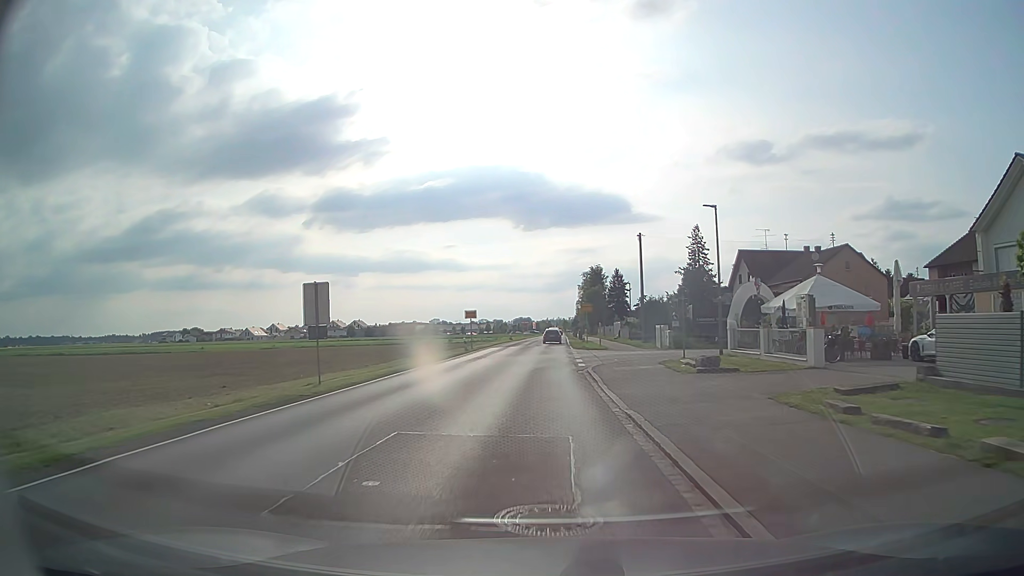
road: tertiary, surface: asphalt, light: Day
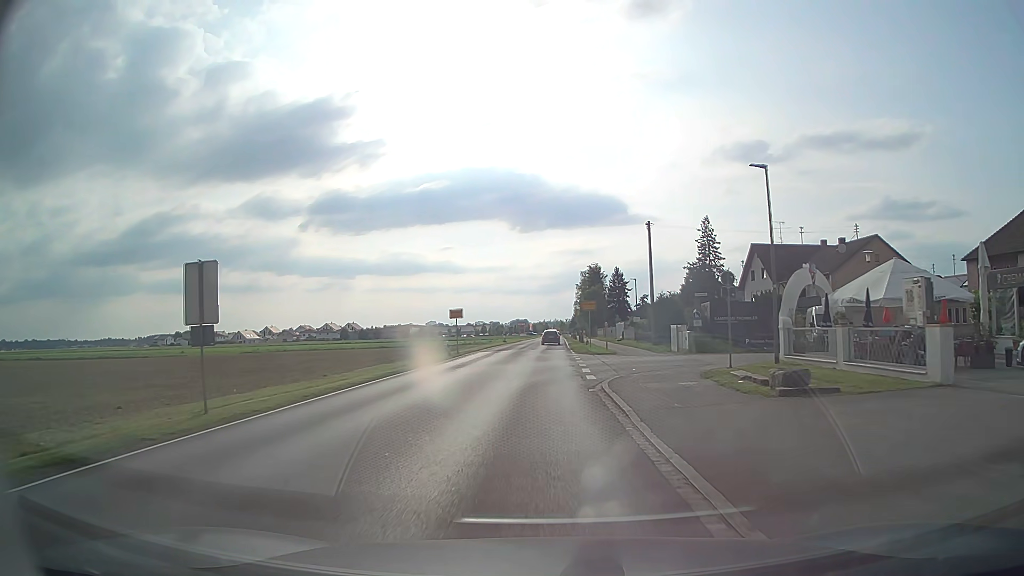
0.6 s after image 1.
(0.0, +7.2) m; 0°
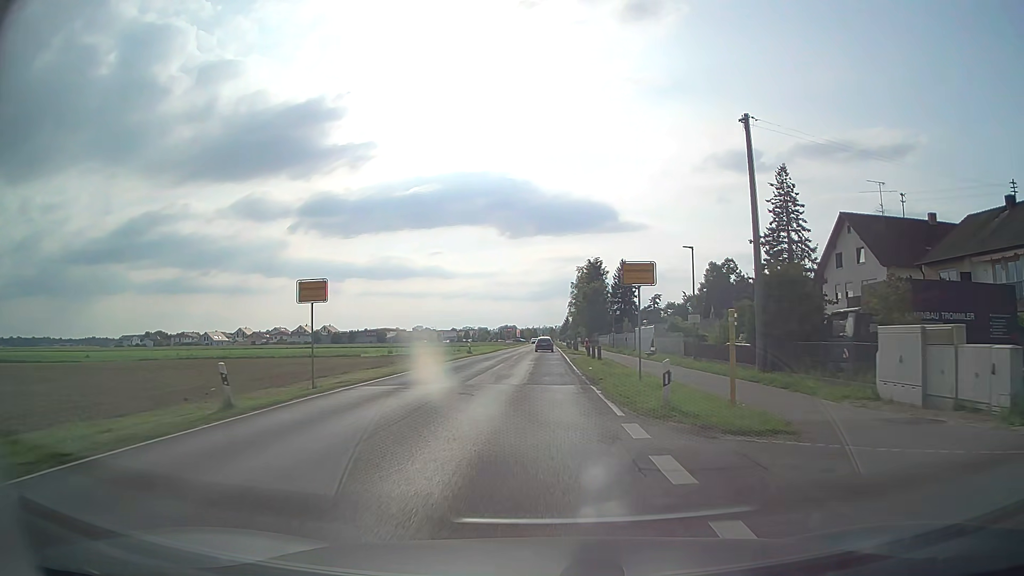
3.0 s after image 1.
(+0.1, +28.7) m; +1°
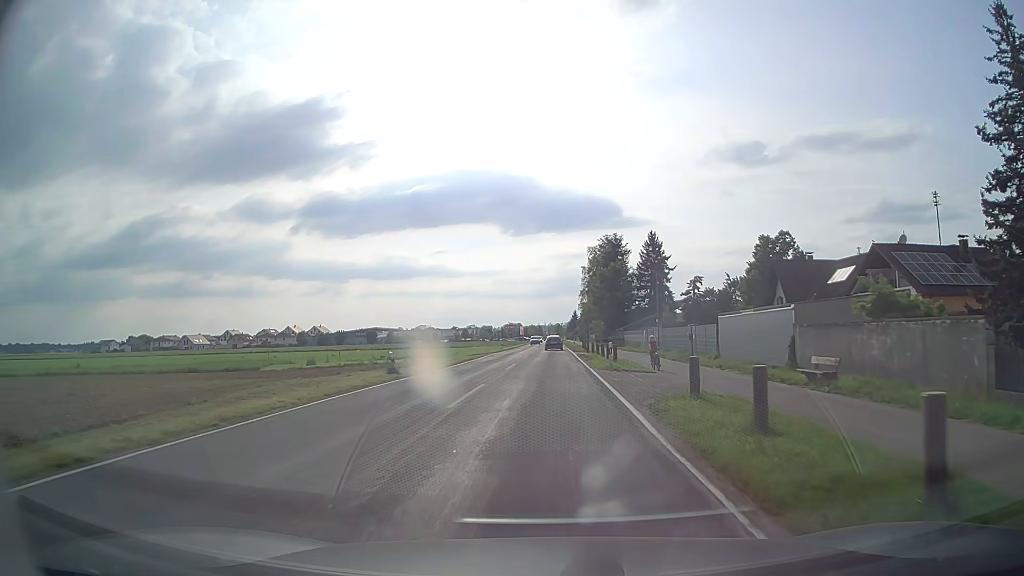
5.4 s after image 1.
(+0.1, +29.0) m; 0°
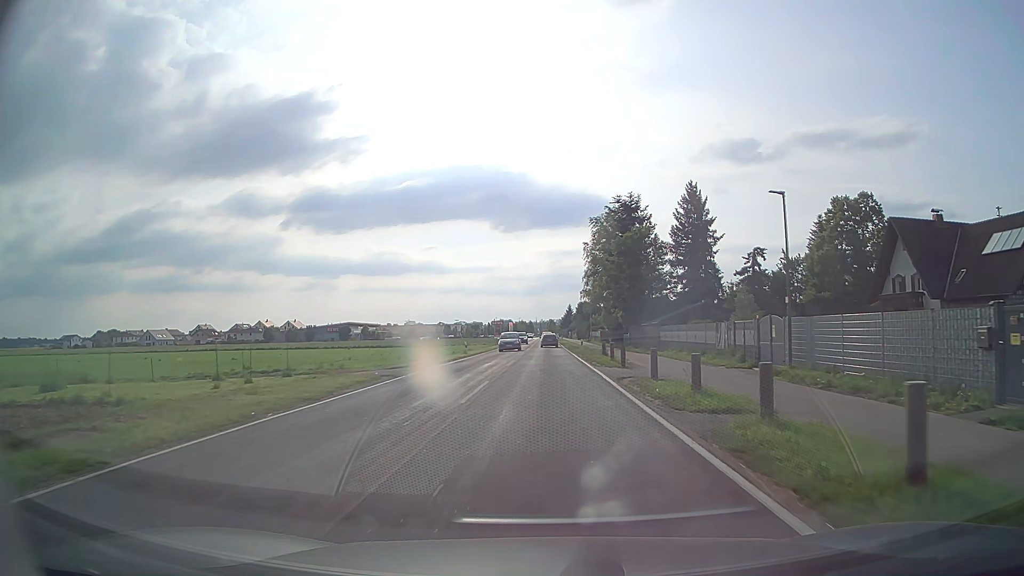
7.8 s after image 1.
(+0.1, +29.5) m; +1°
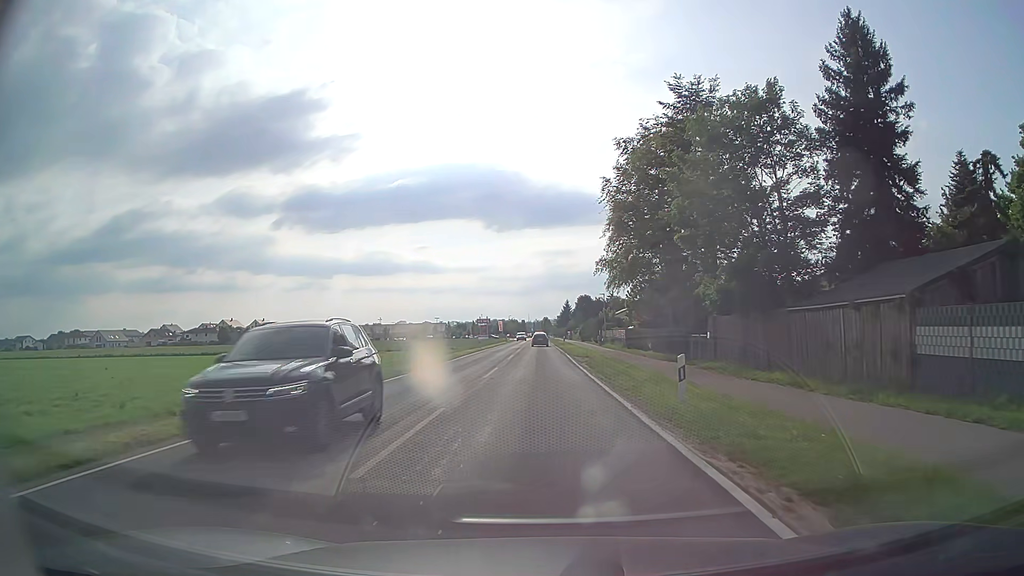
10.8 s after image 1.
(+0.3, +37.1) m; +1°
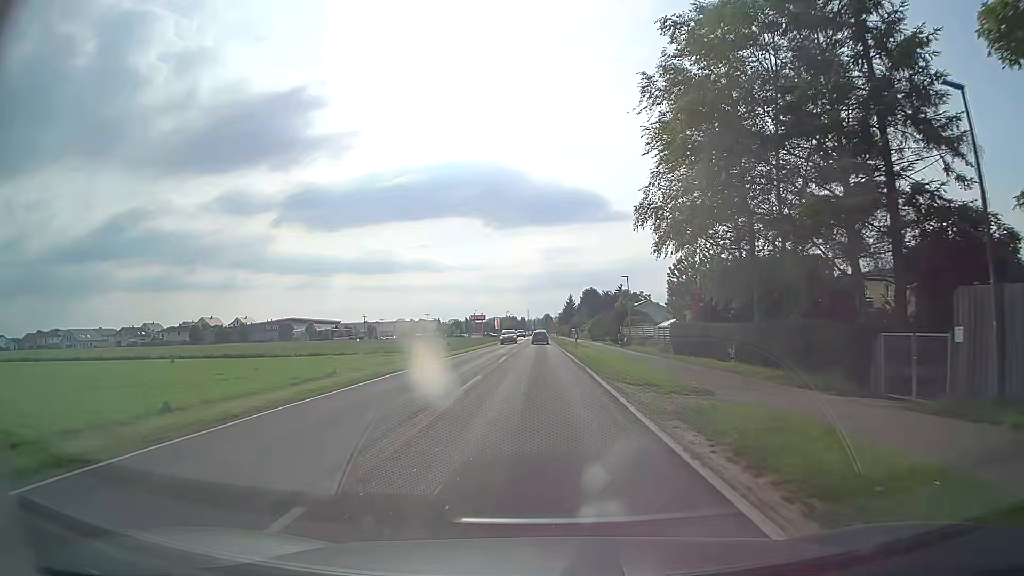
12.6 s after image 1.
(0.0, +22.3) m; 0°
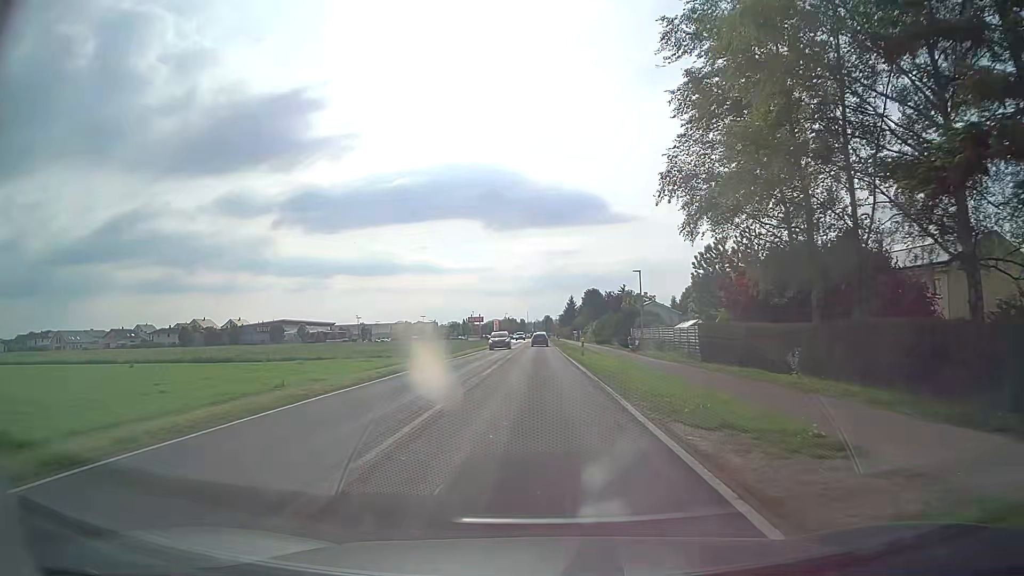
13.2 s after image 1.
(0.0, +7.4) m; 0°
(0, +10) (0, +20) (0, +30) (0, +40) (0, +50) (0, +60) (0, +70) (0, +80) (0, +90) (-1, +100) m
